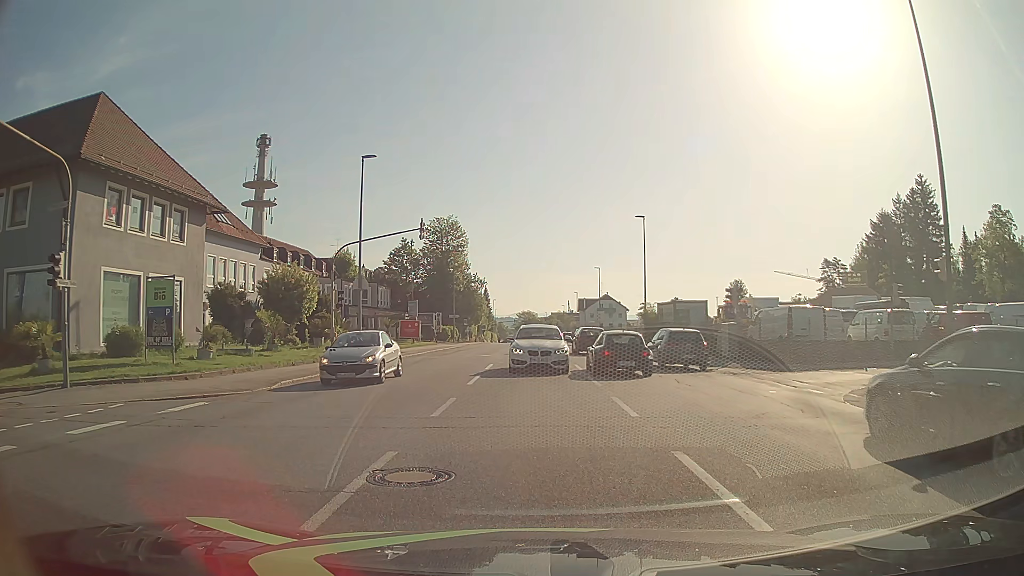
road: tertiary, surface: asphalt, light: Day
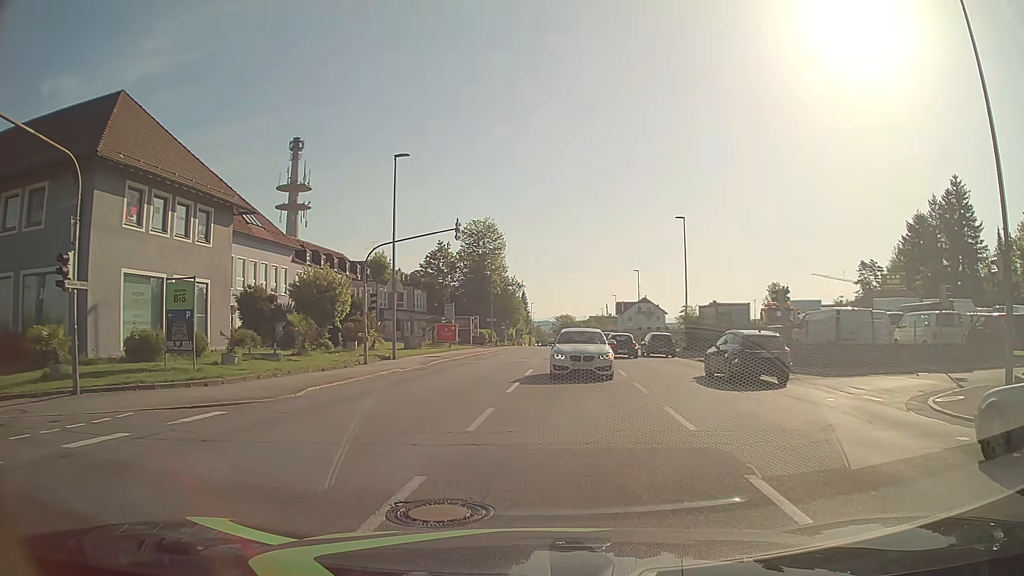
(0.0, +1.2) m; -5°
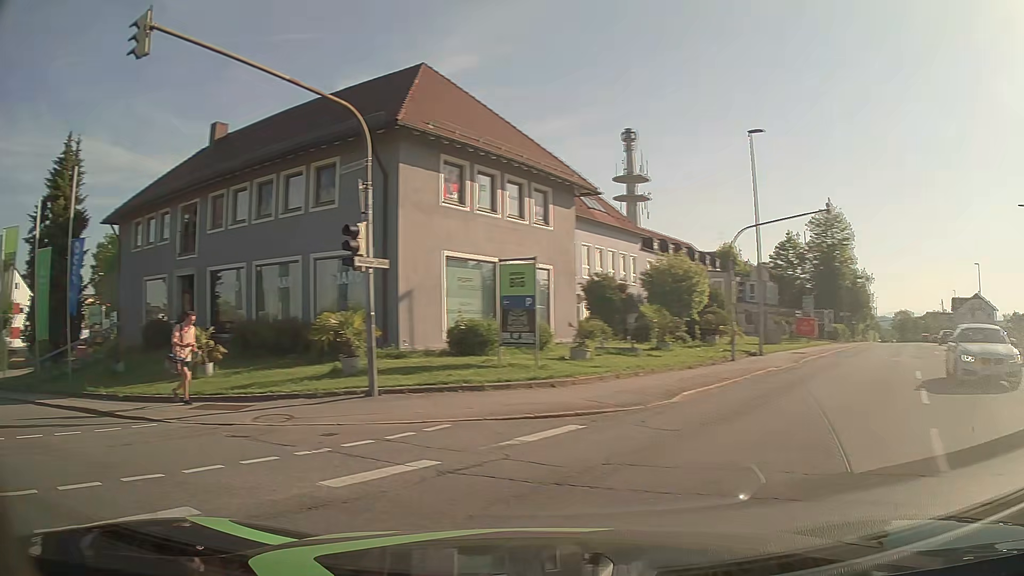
(-0.9, +3.4) m; -31°
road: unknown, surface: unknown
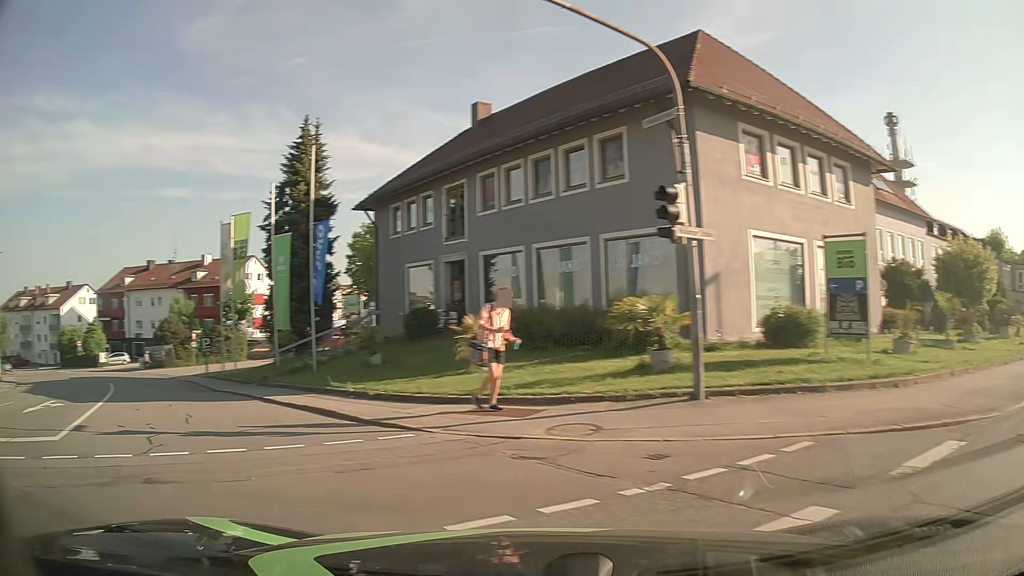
(-0.5, +2.6) m; -24°
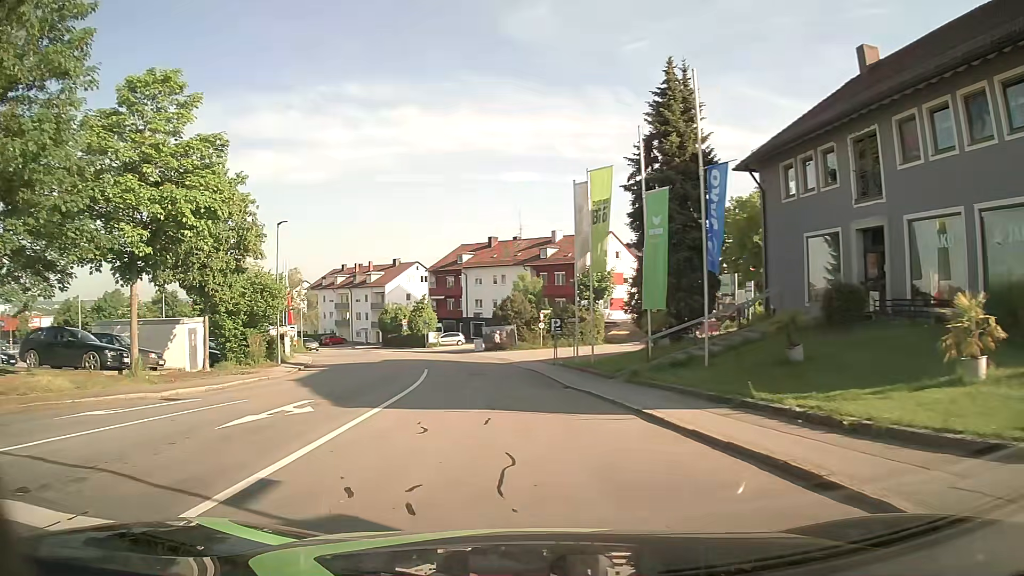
(-2.0, +6.2) m; -30°
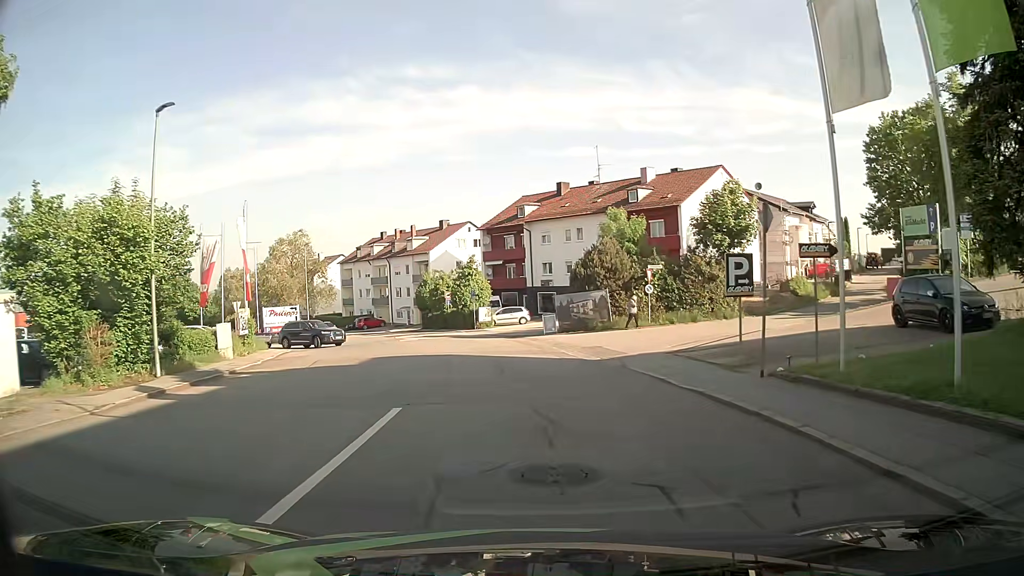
(-1.1, +20.1) m; -4°
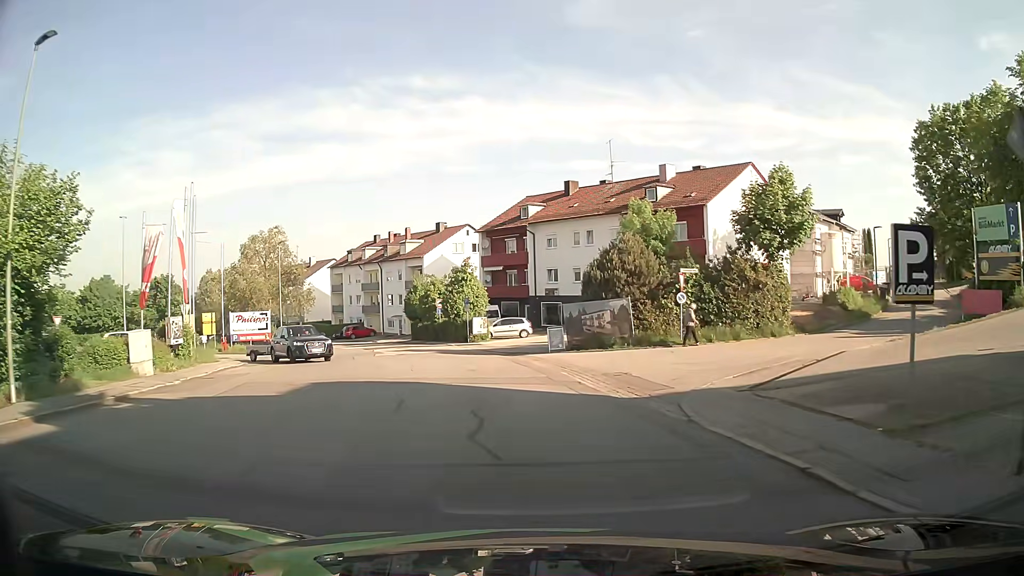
(-0.1, +6.7) m; -1°
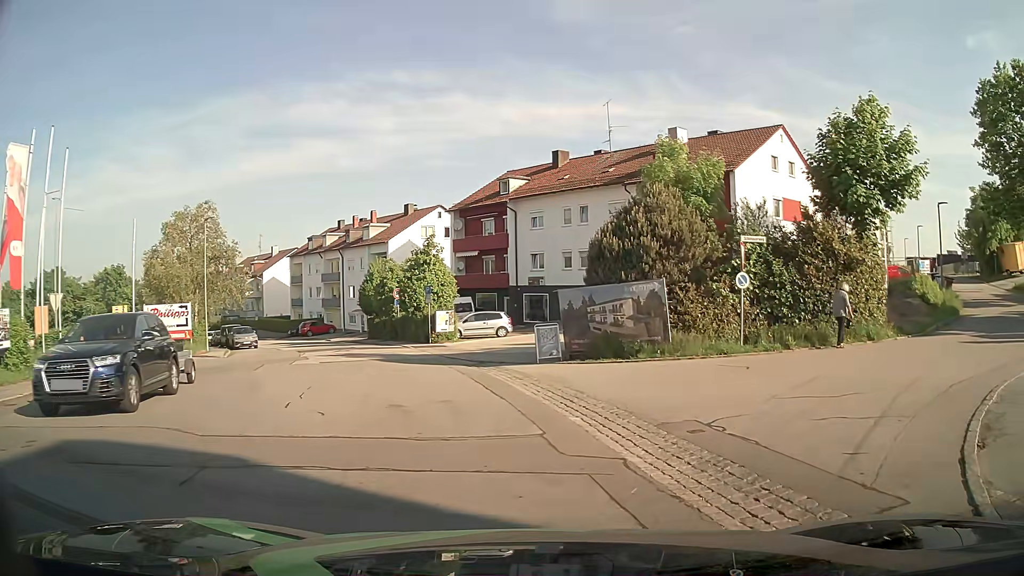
(-0.1, +9.4) m; +2°
